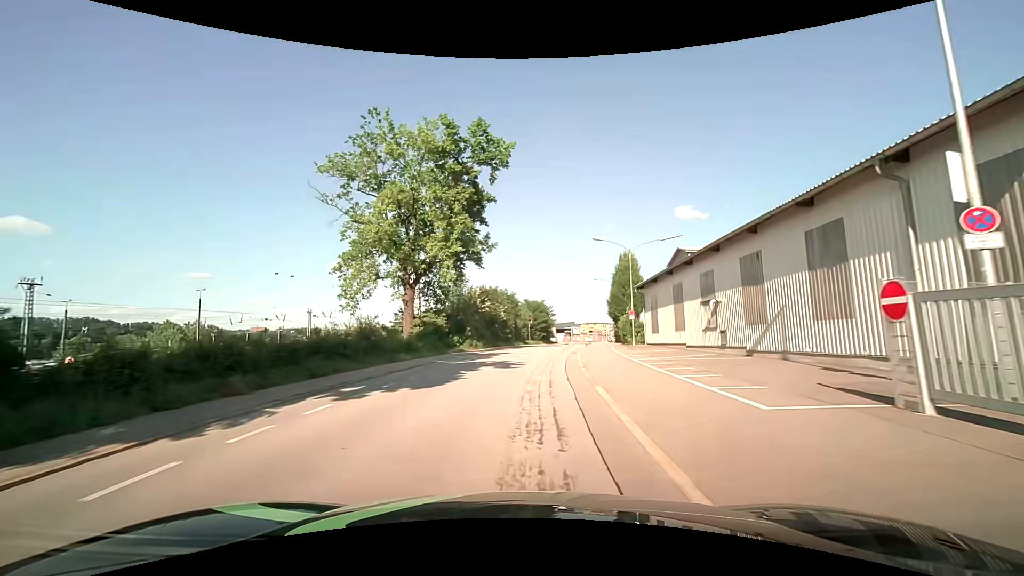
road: residential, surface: asphalt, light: Day
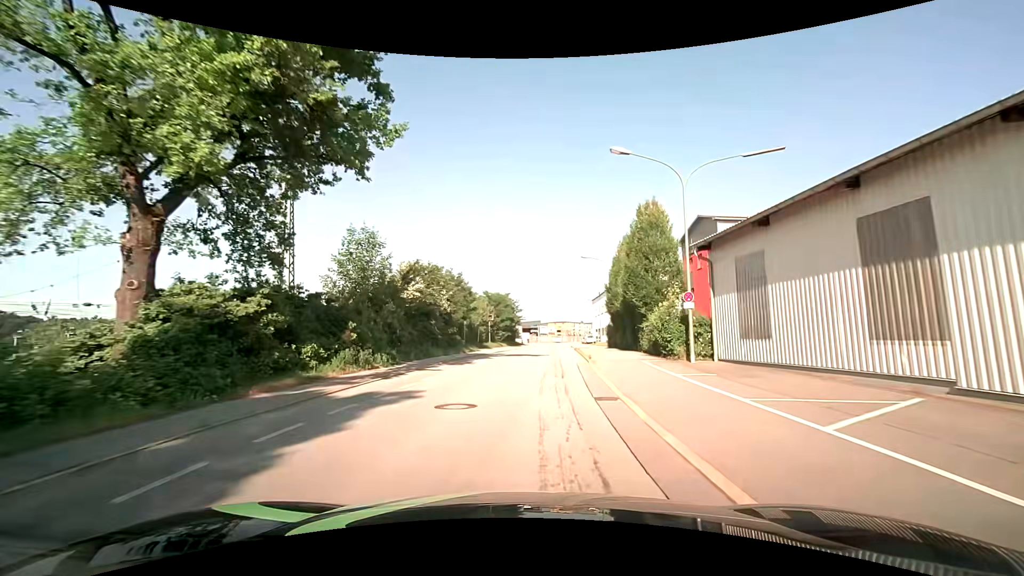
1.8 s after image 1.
(+0.8, +20.5) m; +4°
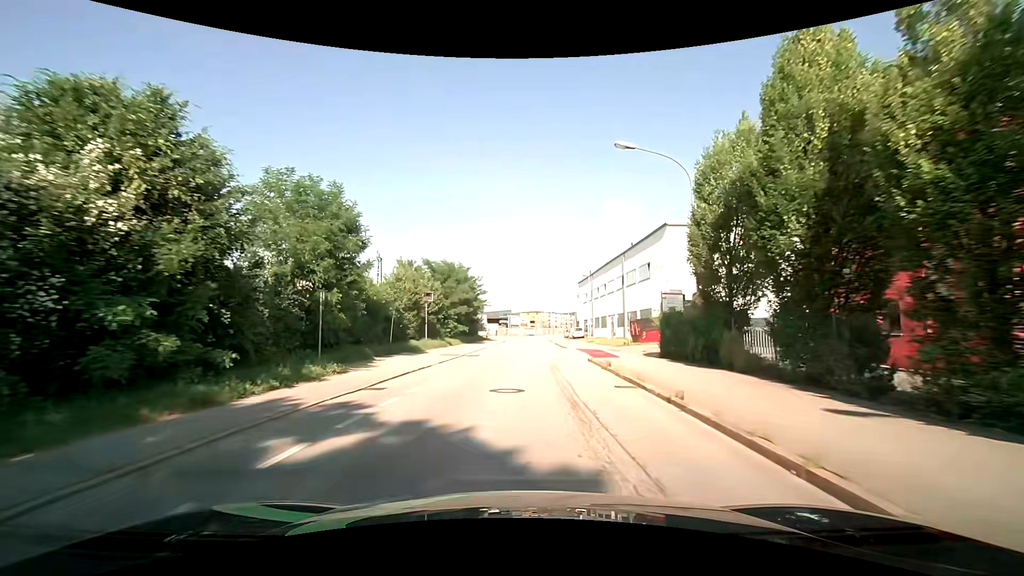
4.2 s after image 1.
(+1.1, +27.8) m; +4°
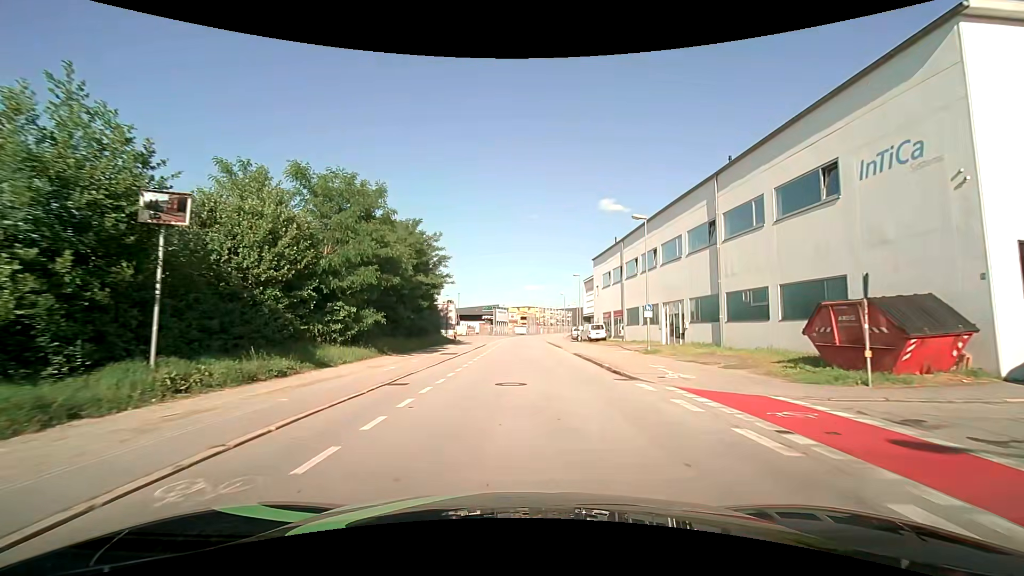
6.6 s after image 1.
(+0.3, +28.7) m; +1°
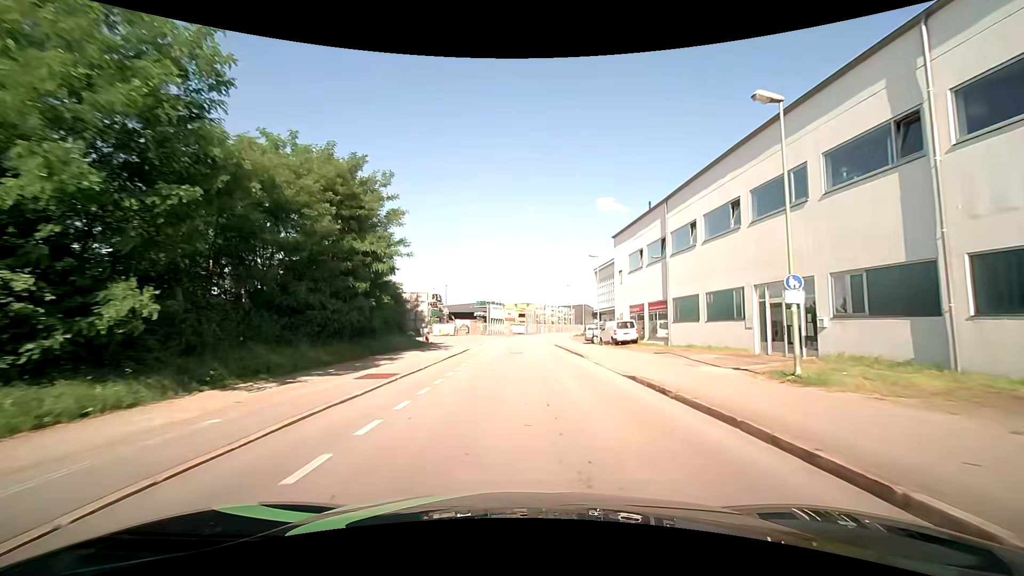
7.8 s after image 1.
(0.0, +14.6) m; 0°
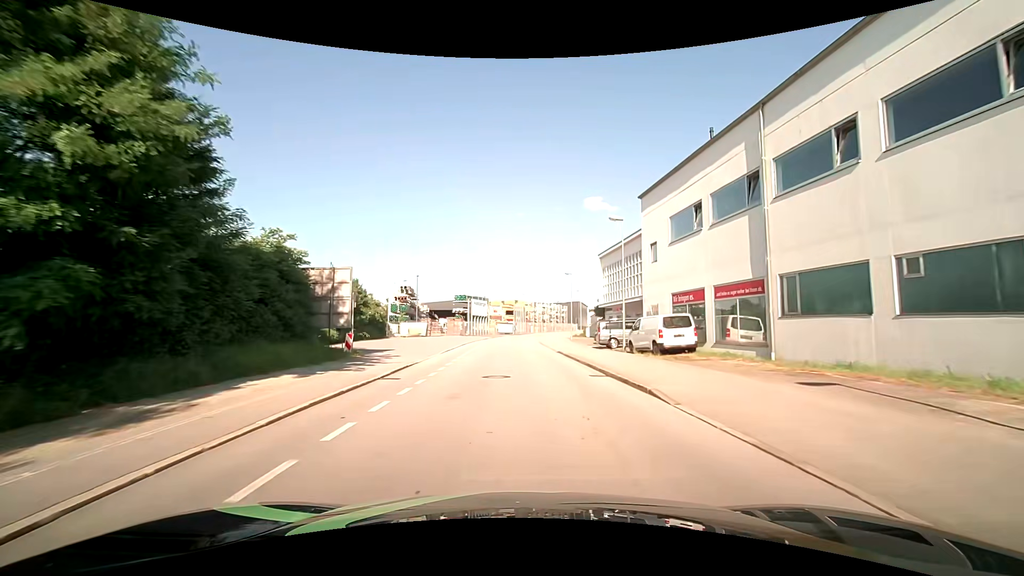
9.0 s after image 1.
(+0.1, +14.6) m; +2°
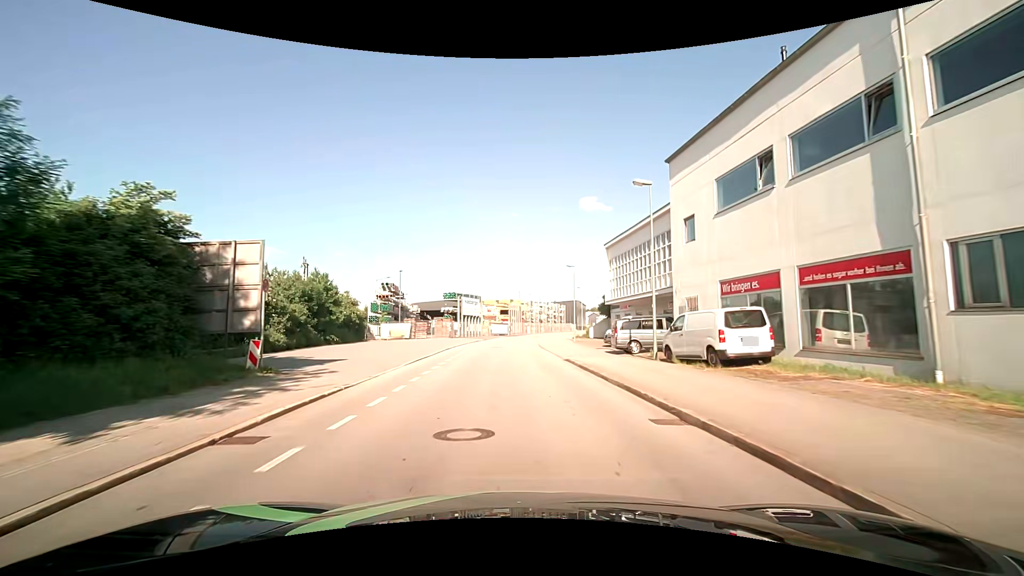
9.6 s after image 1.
(0.0, +7.3) m; 0°
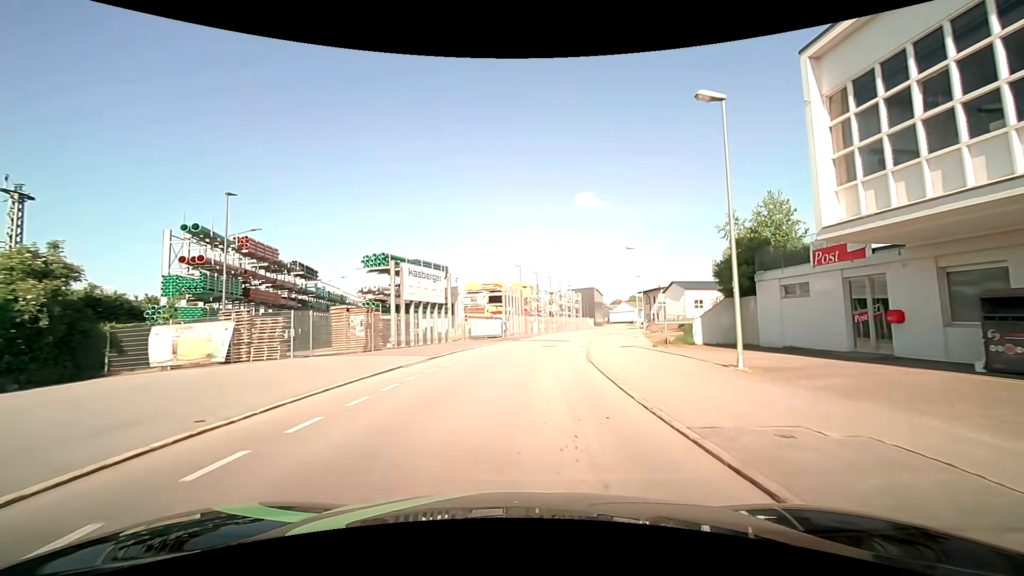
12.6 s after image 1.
(-0.3, +36.8) m; 0°
(0, +10) (+1, +20) (+3, +30) (+4, +40) (+7, +49) (+9, +59) (+12, +69) (+15, +78) (+18, +88) (+20, +97) m
